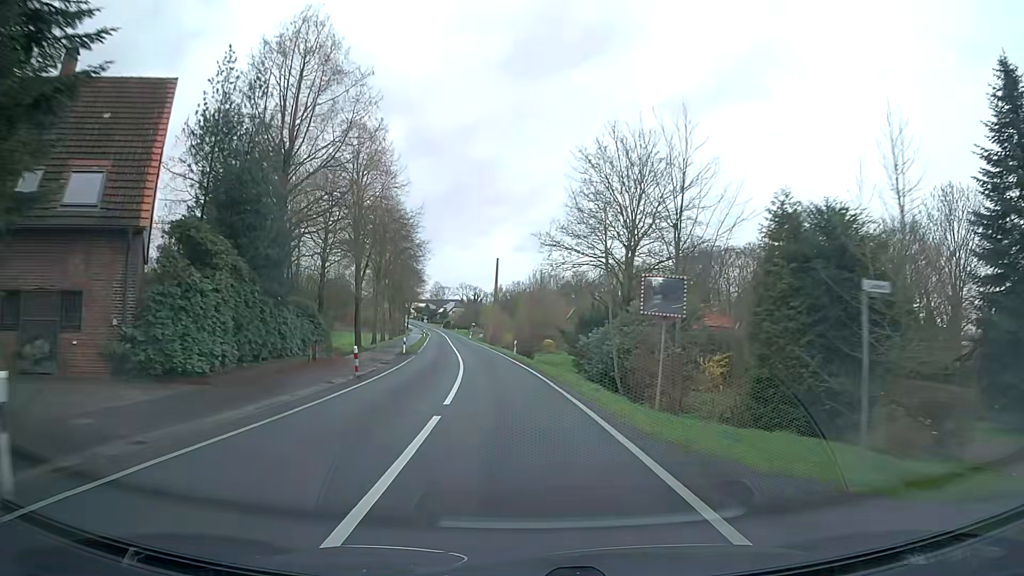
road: secondary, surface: asphalt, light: Day
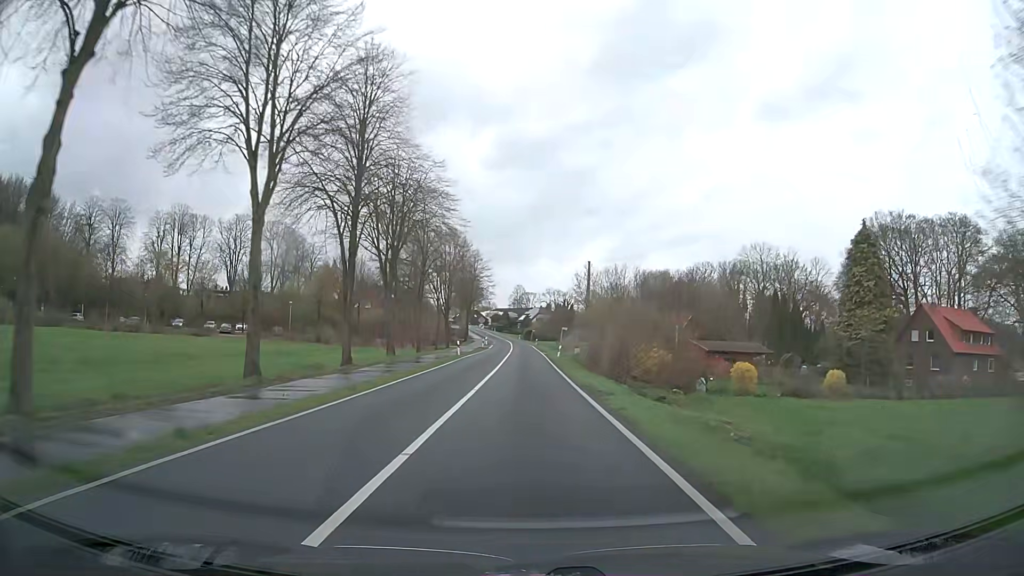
(-4.4, +55.8) m; -8°
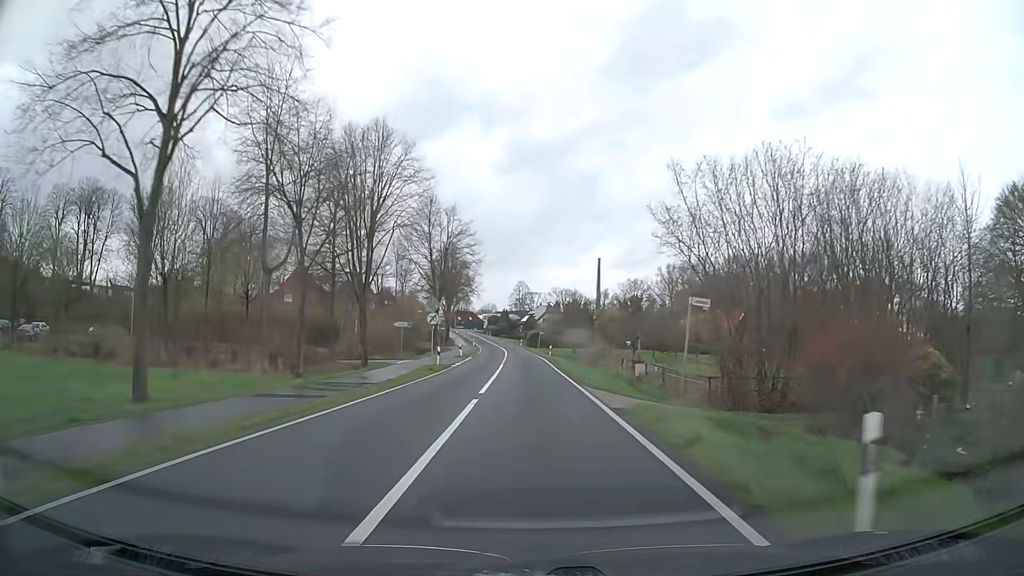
(-0.2, +43.7) m; 0°
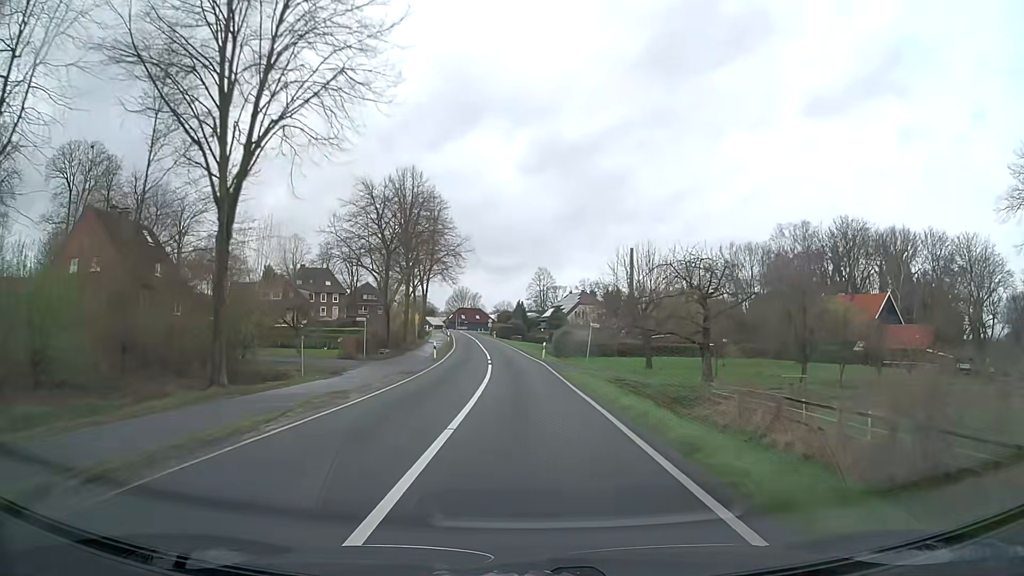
(-0.4, +54.9) m; -1°
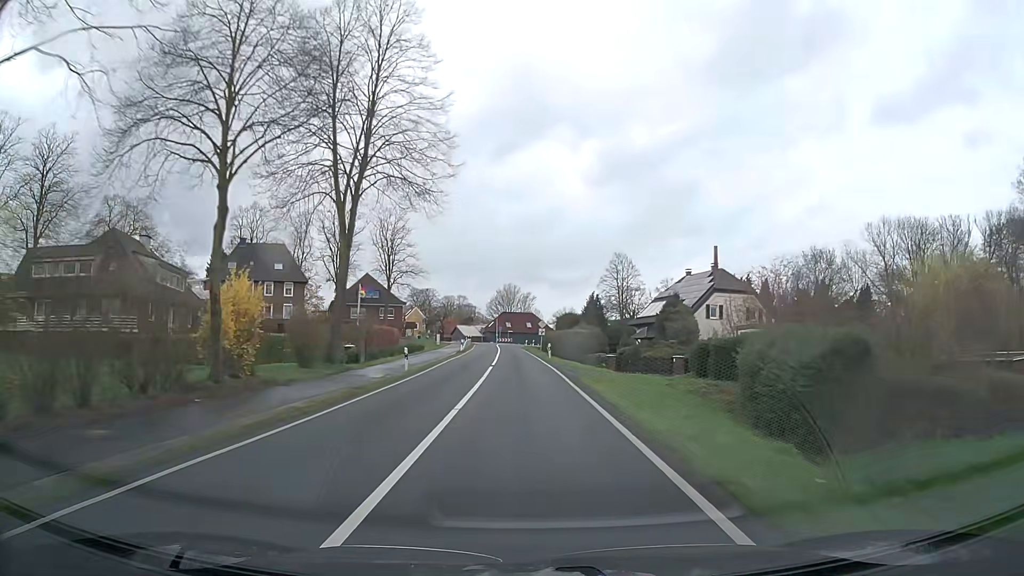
(-2.4, +56.5) m; -6°
